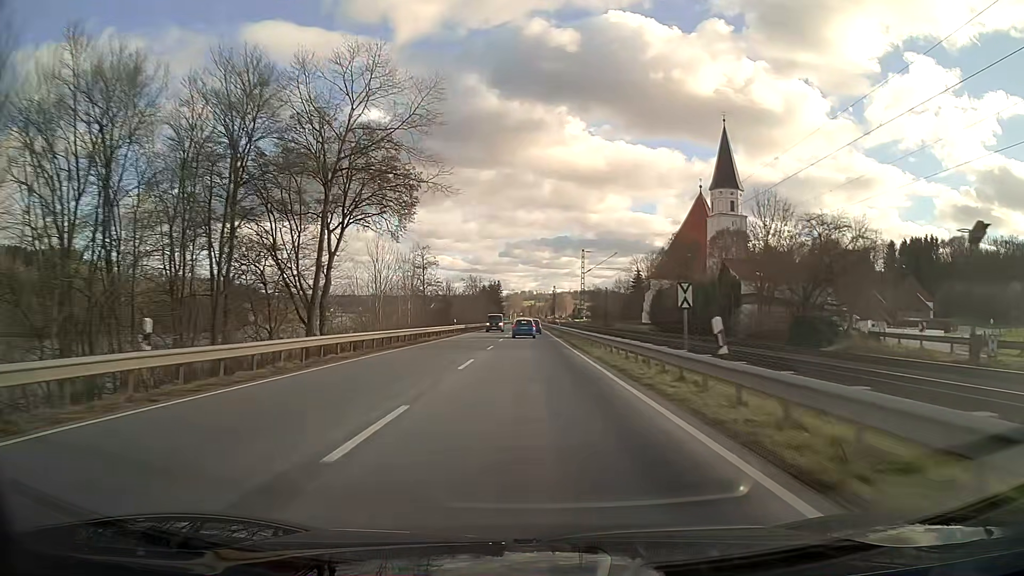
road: primary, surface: asphalt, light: Day
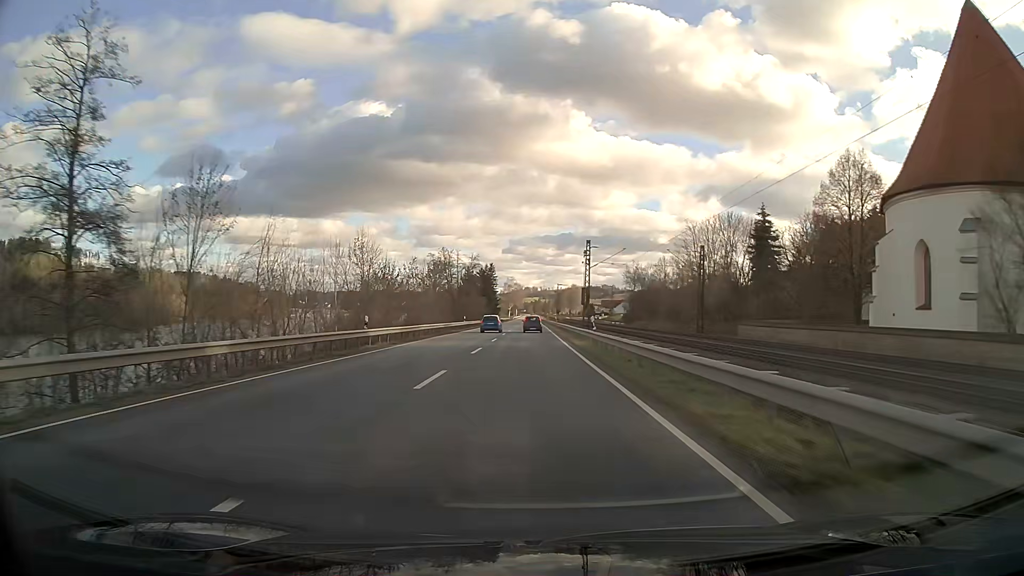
(-0.2, +78.5) m; 0°
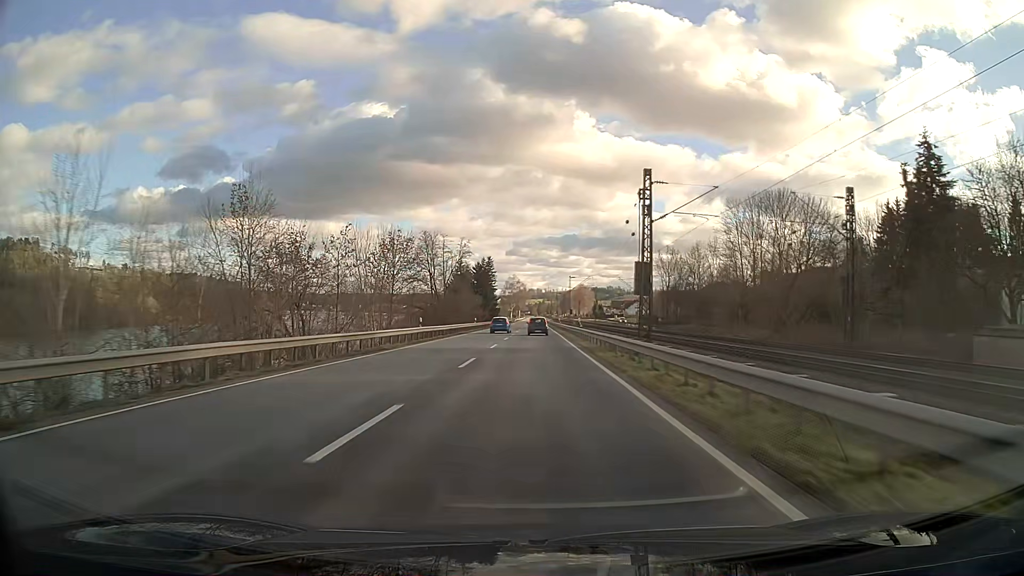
(-0.1, +30.7) m; 0°
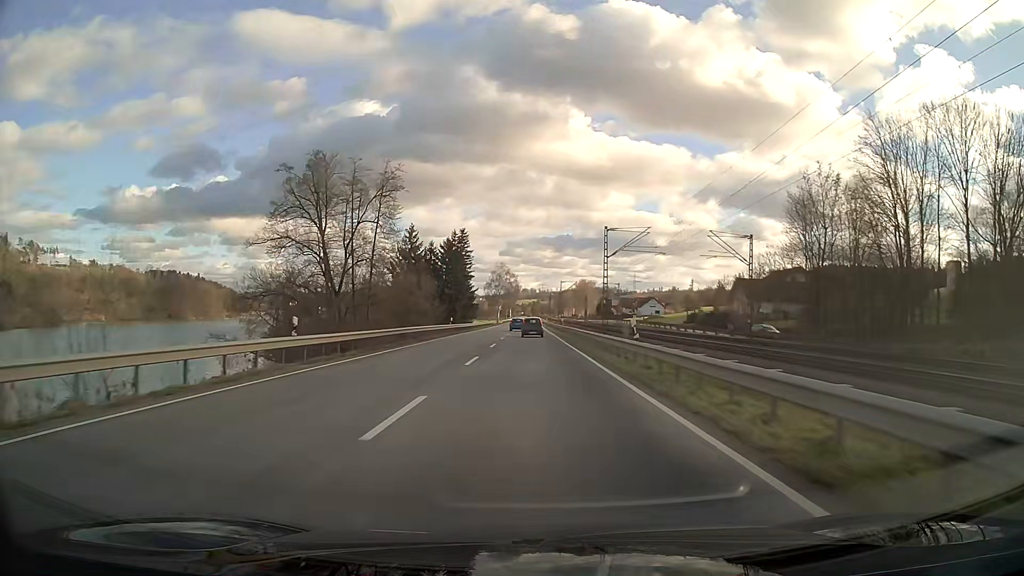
(+0.2, +59.2) m; +1°
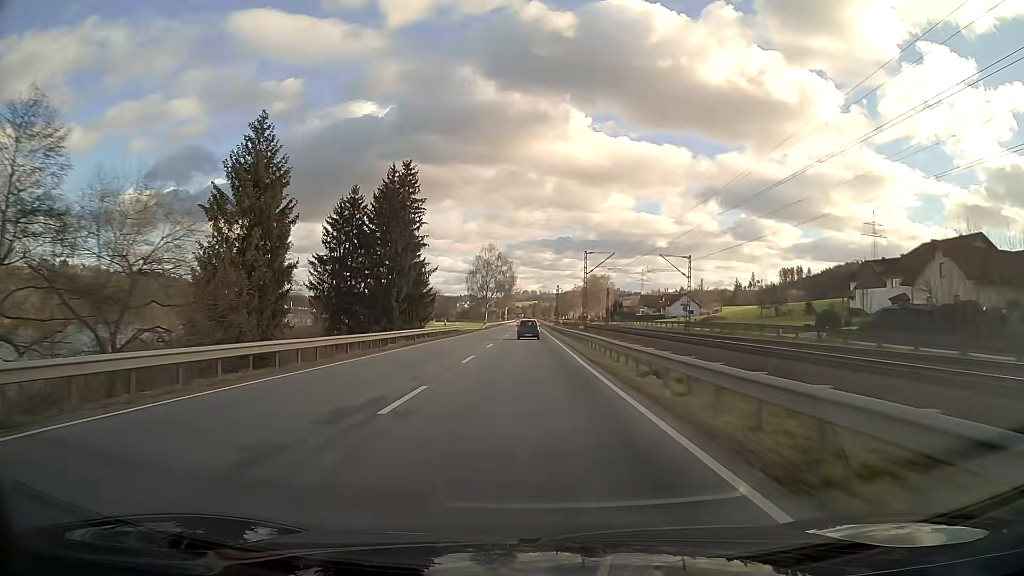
(0.0, +58.3) m; 0°
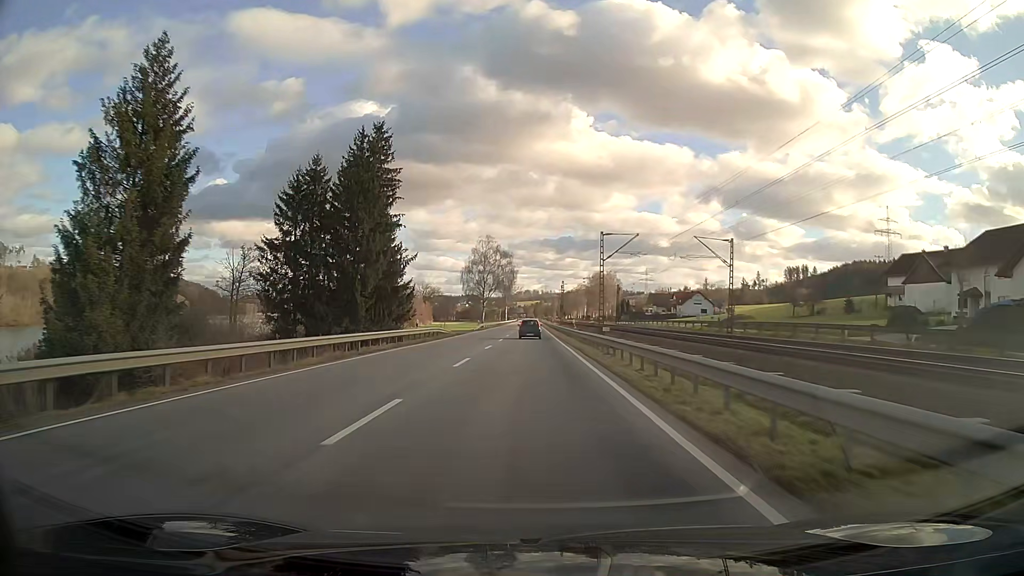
(0.0, +14.7) m; 0°
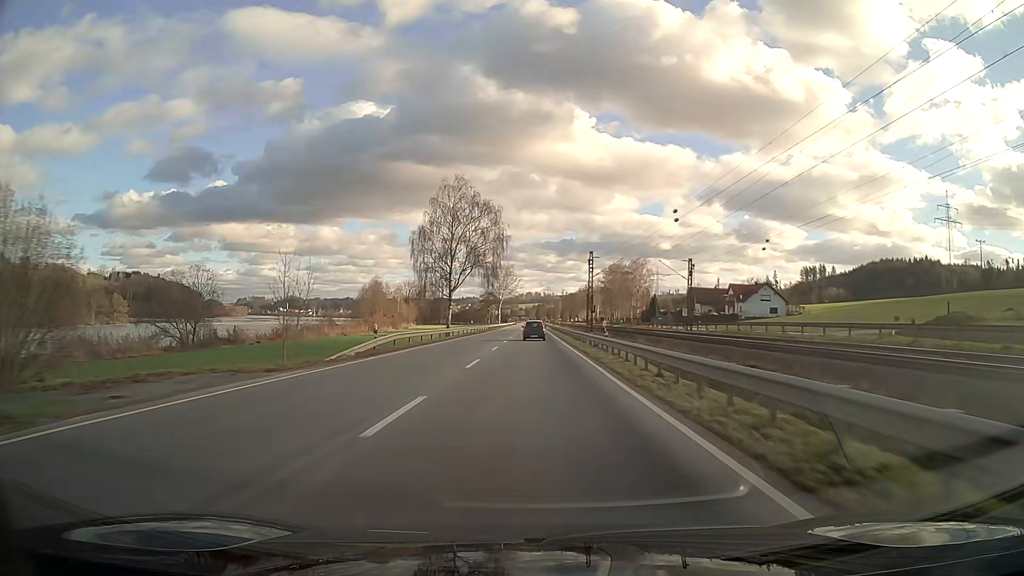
(0.0, +59.9) m; 0°
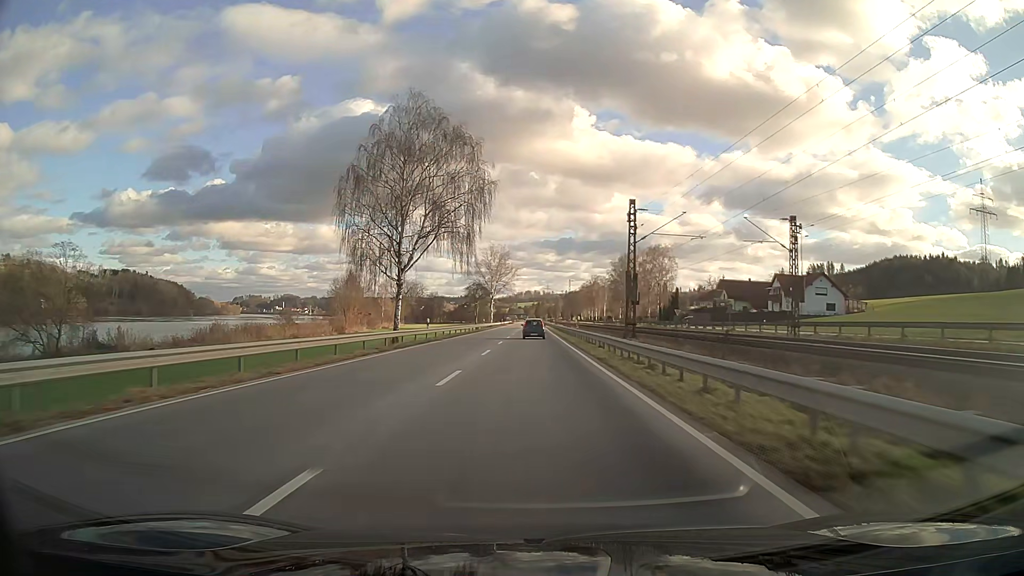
(0.0, +30.4) m; 0°
